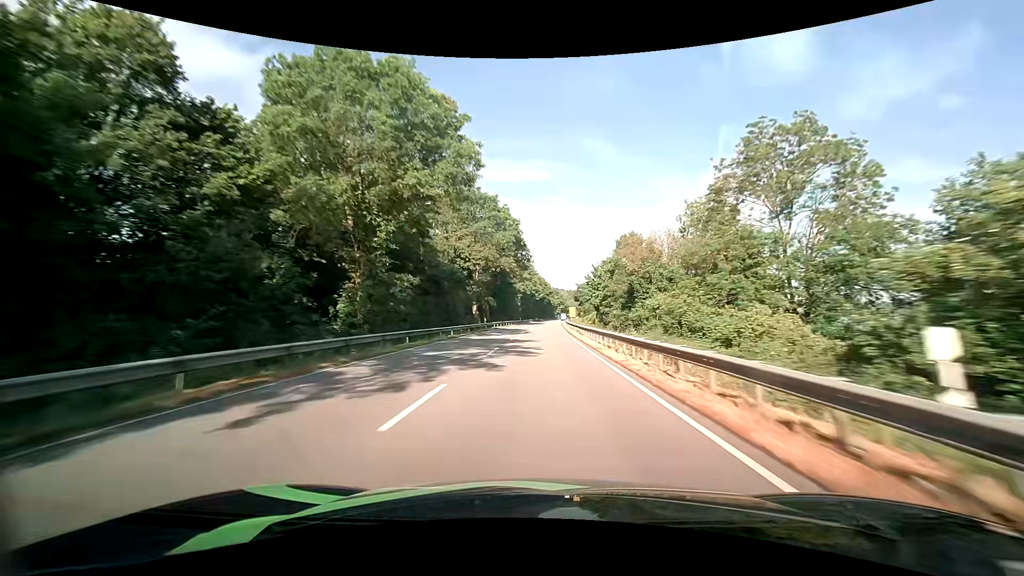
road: primary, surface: asphalt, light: Day
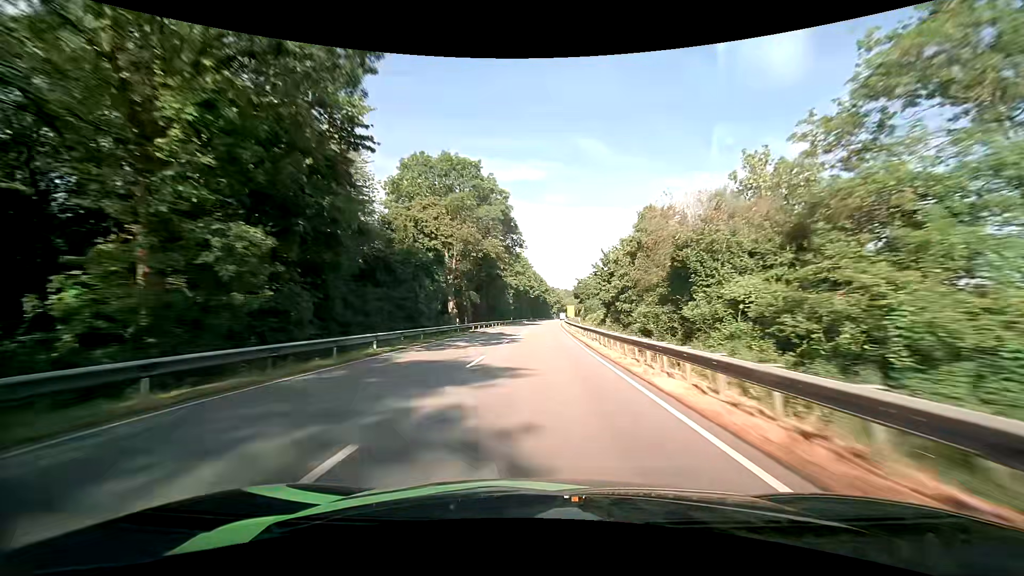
(+0.1, +16.7) m; 0°
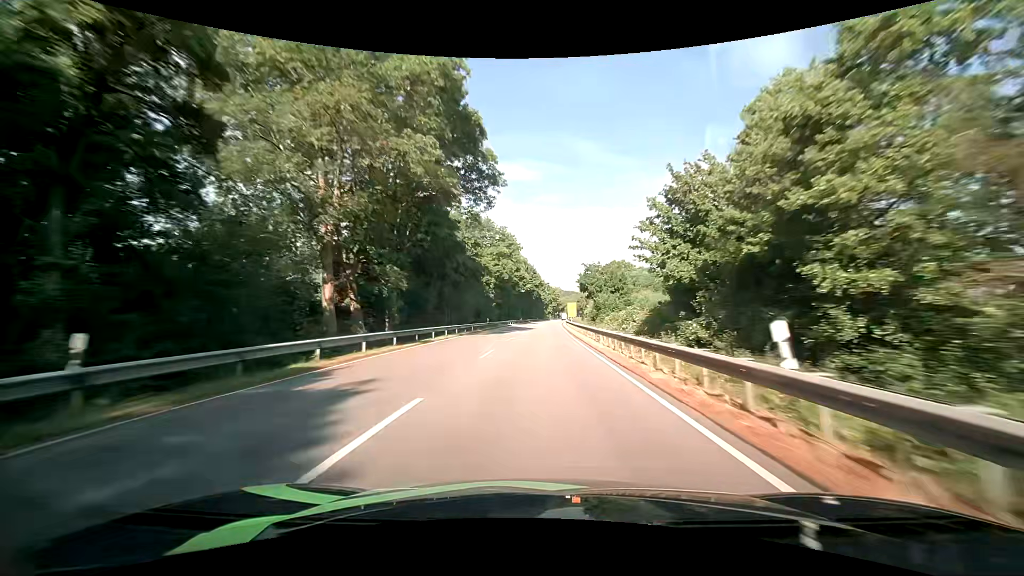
(+0.4, +33.2) m; +1°
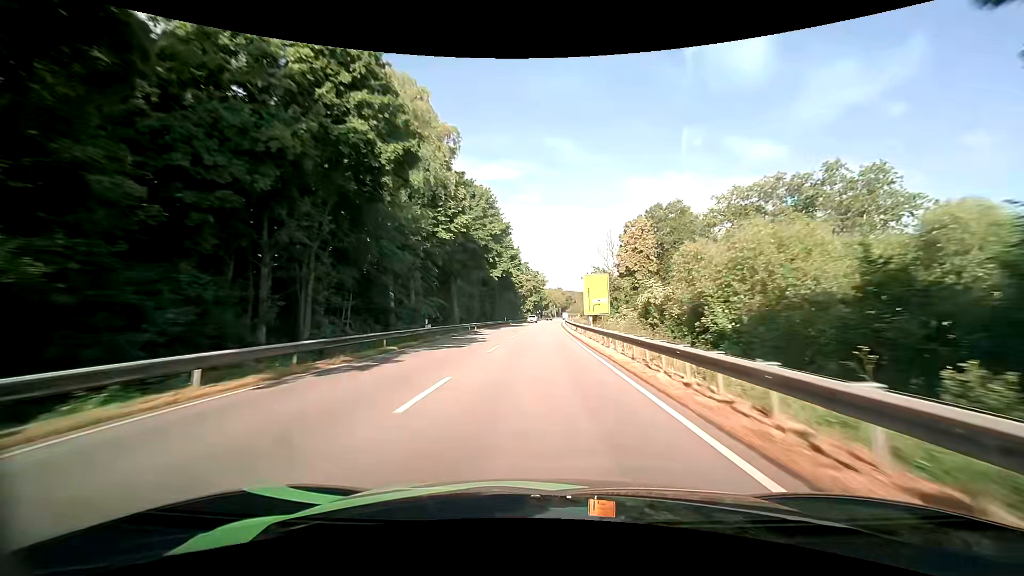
(+1.9, +81.2) m; +3°
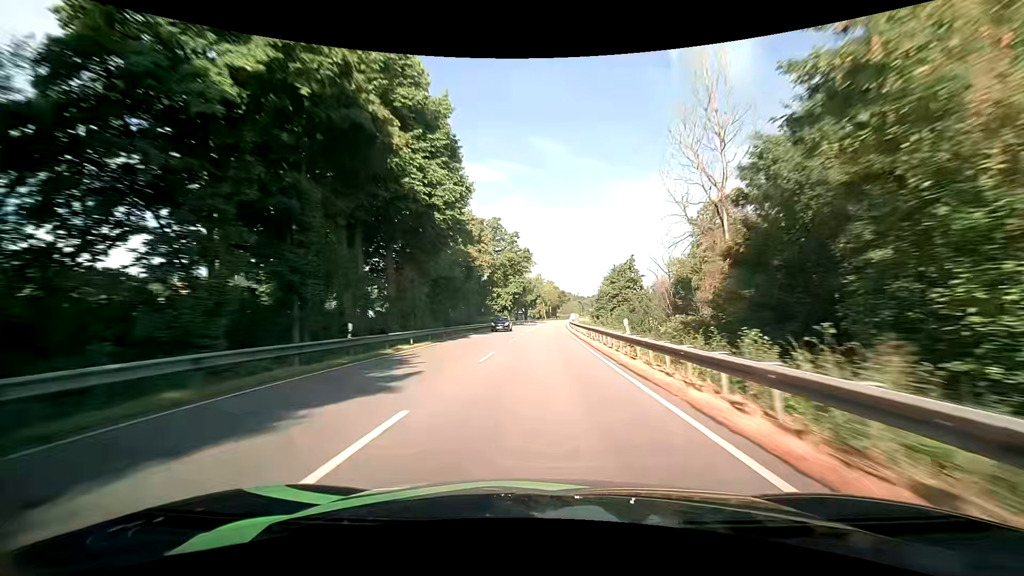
(+0.7, +64.1) m; +1°
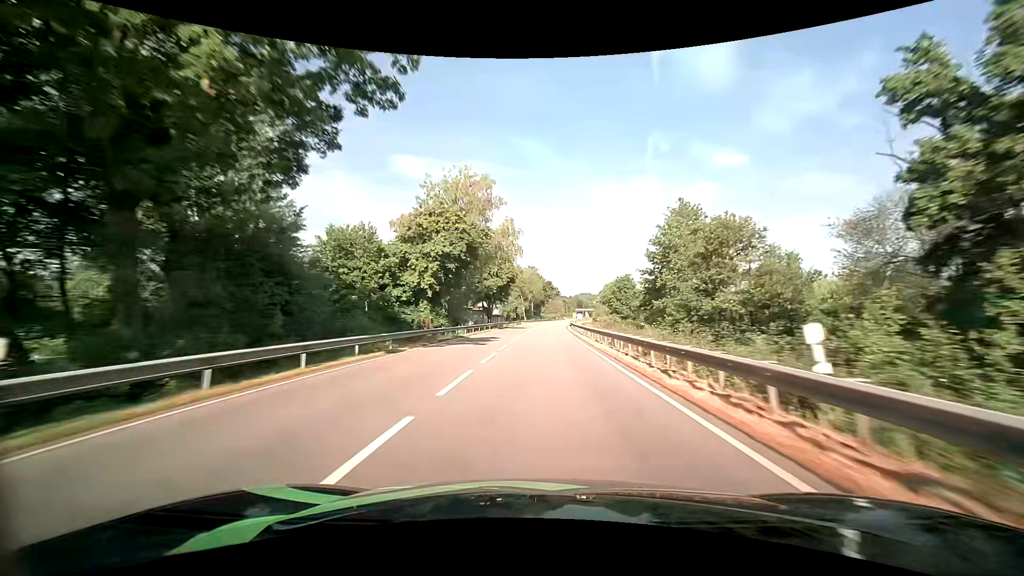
(+1.3, +64.0) m; +2°
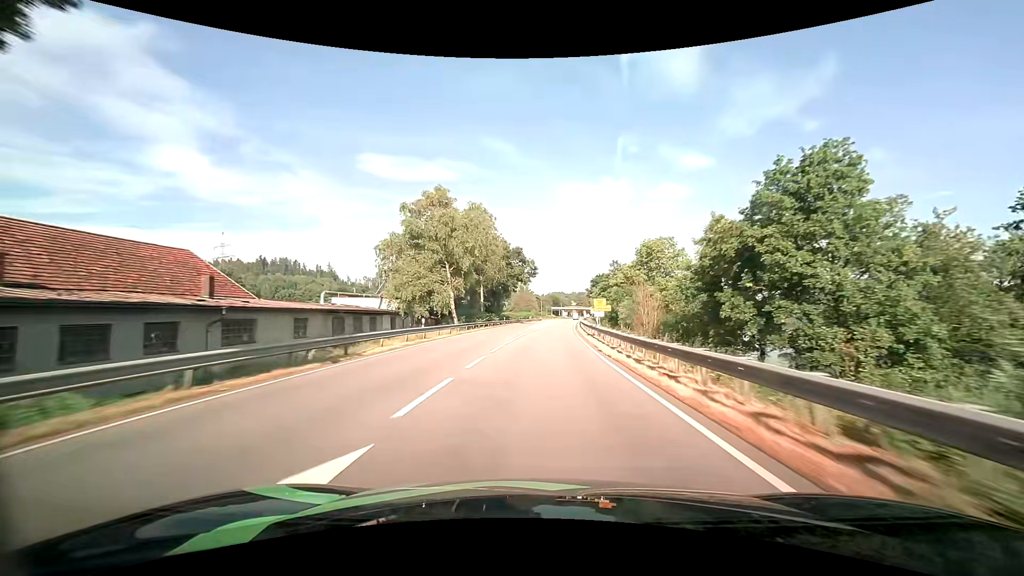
(+2.0, +80.0) m; +3°
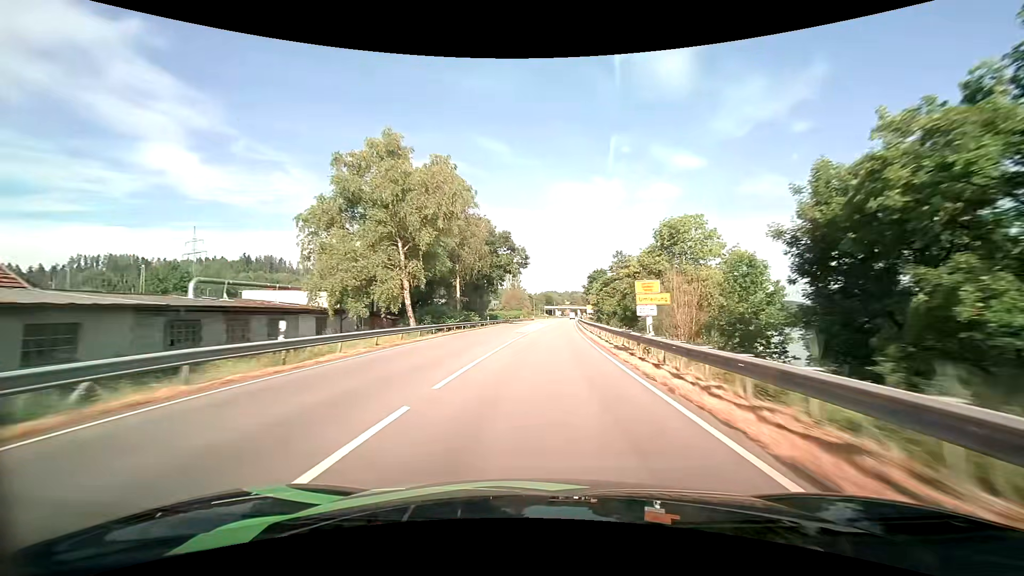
(+0.1, +15.8) m; +1°
(0, +10) (0, +20) (+1, +30) (+1, +40) (+1, +50) (+2, +60) (+3, +70) (+3, +80) (+4, +90) (+5, +100) m
